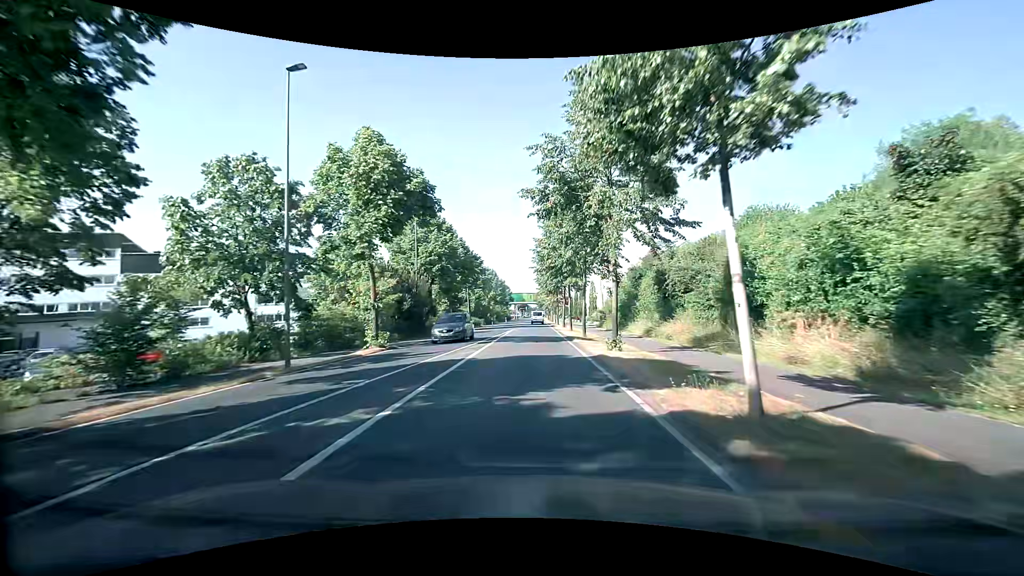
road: secondary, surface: asphalt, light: Day
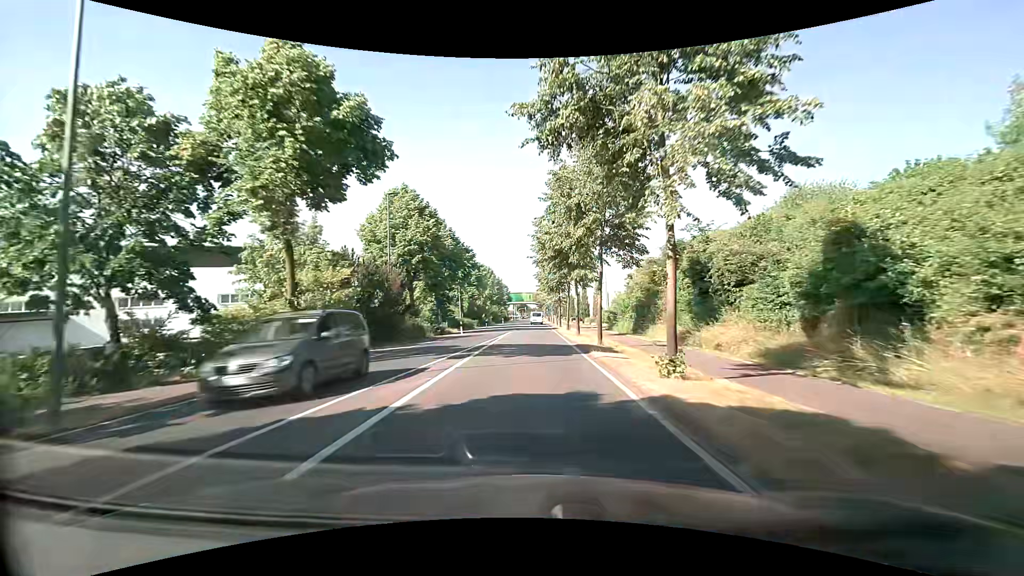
(0.0, +7.9) m; -1°
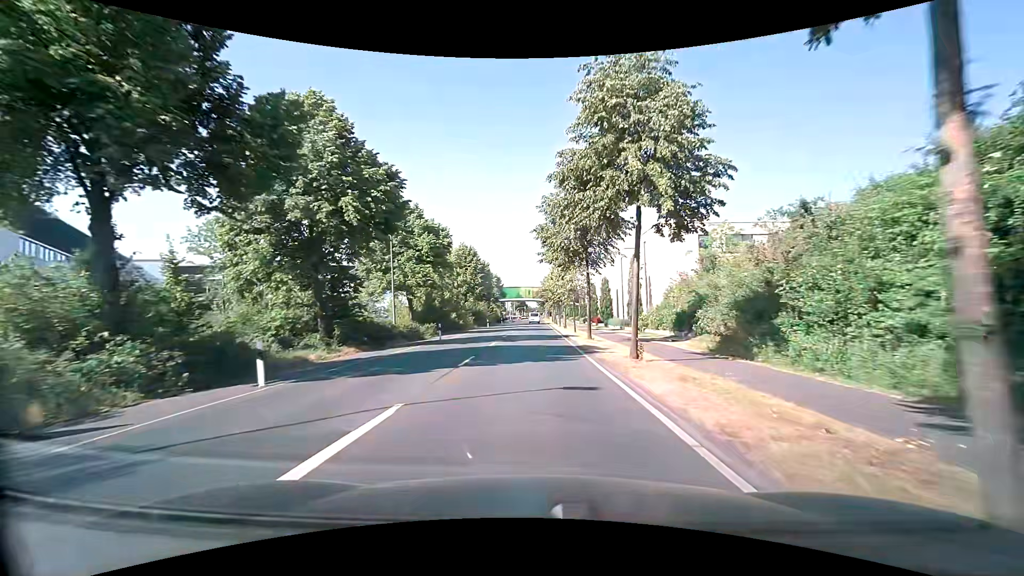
(+0.4, +32.1) m; +1°
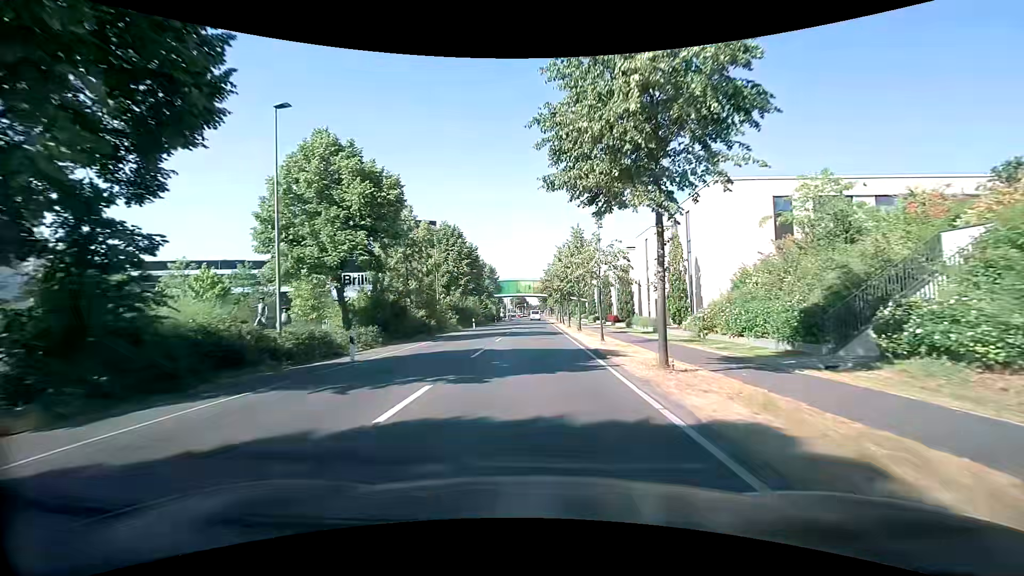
(0.0, +16.1) m; 0°
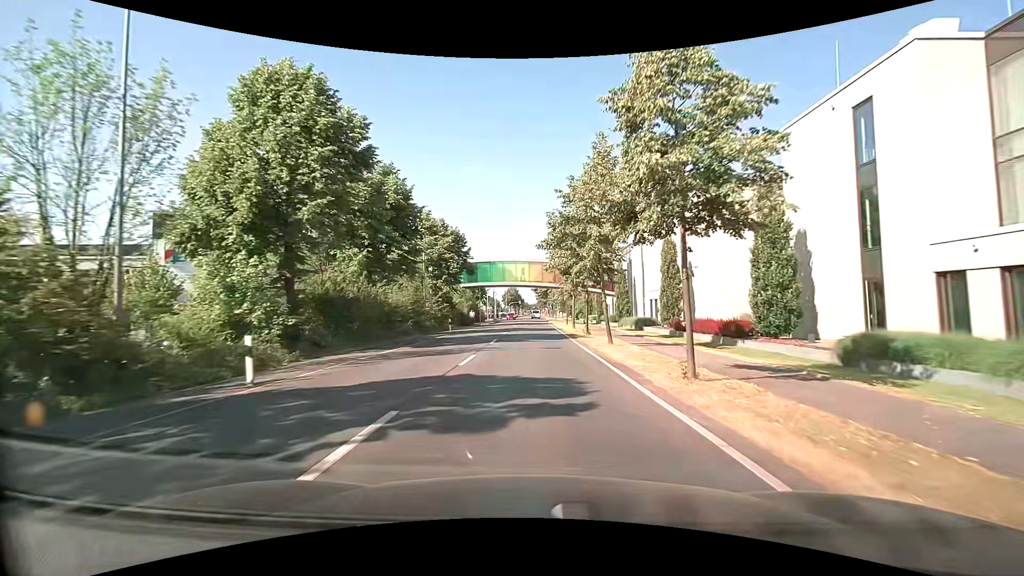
(0.0, +39.0) m; 0°
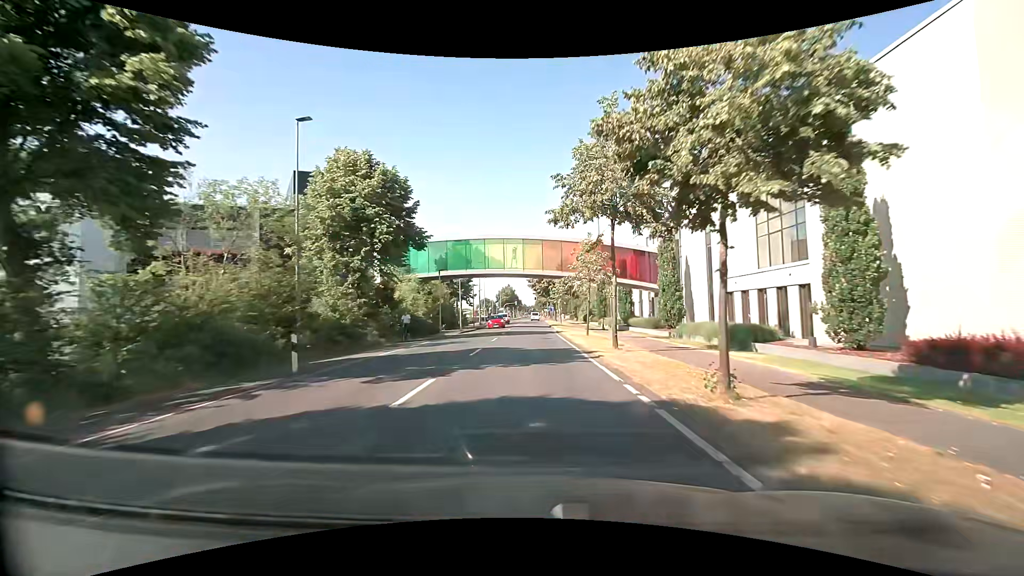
(+0.2, +23.6) m; 0°
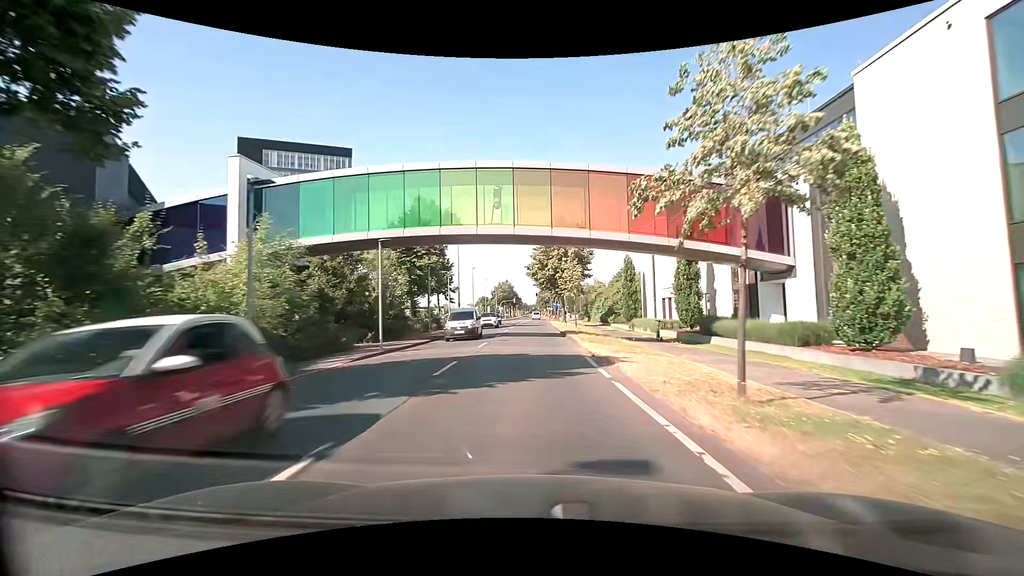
(+0.2, +23.6) m; +1°
(0, +10) (0, +20) (0, +30) (0, +40) (-1, +50) (-1, +60) (-1, +70) (-1, +80) (-1, +90) (-1, +100) m
